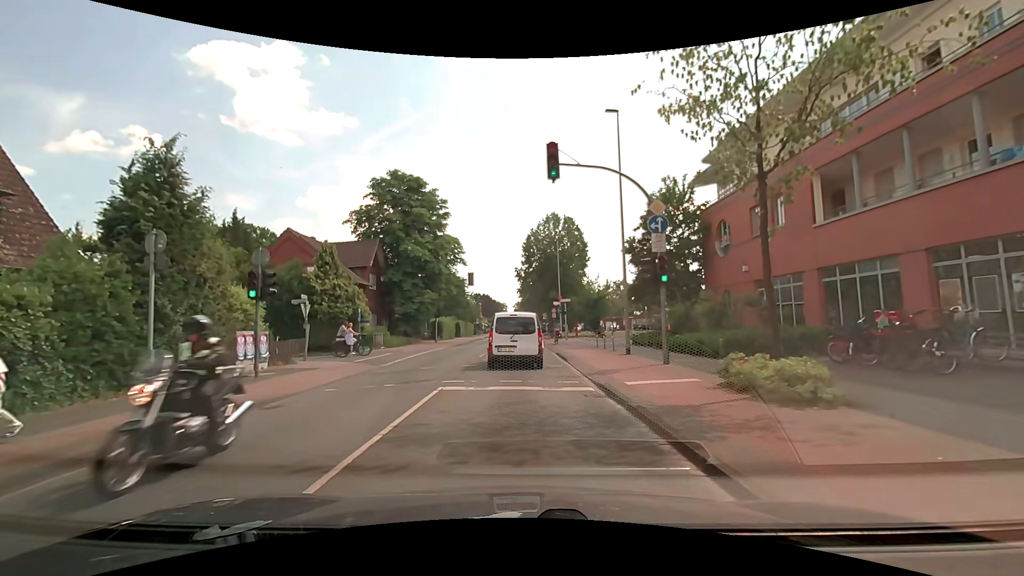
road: tertiary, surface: asphalt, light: Day
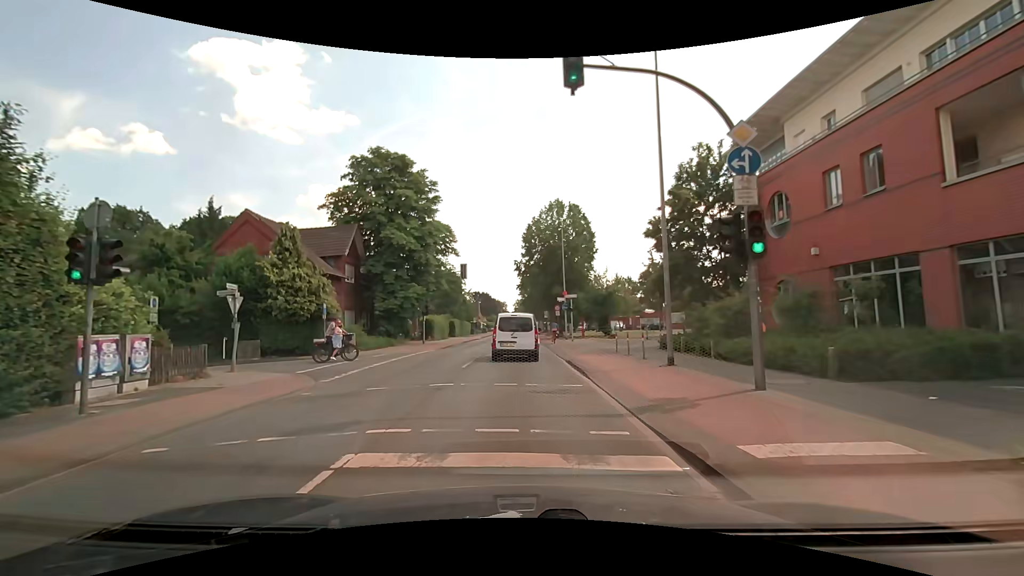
(+0.1, +6.0) m; 0°
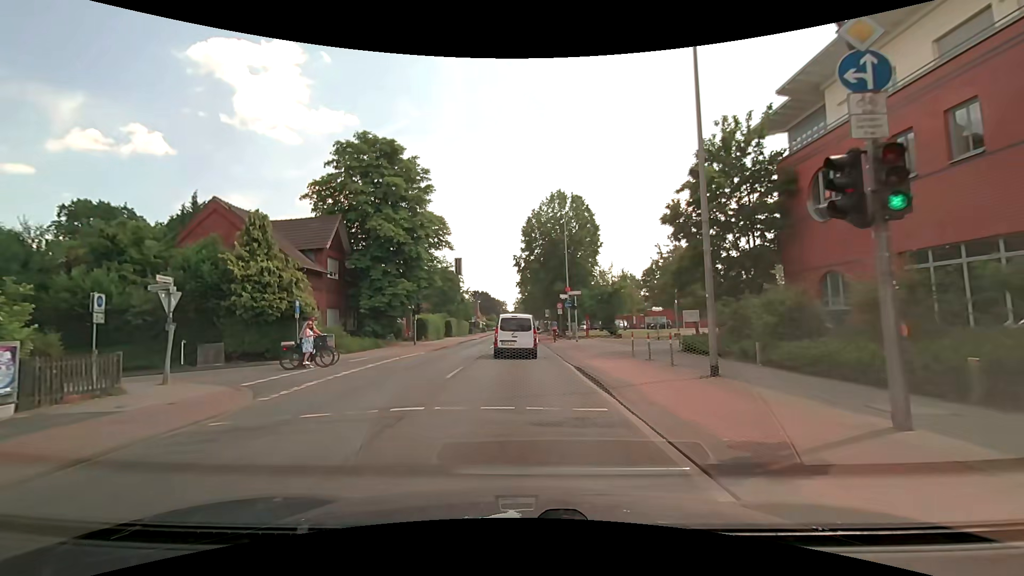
(+0.1, +3.4) m; +2°
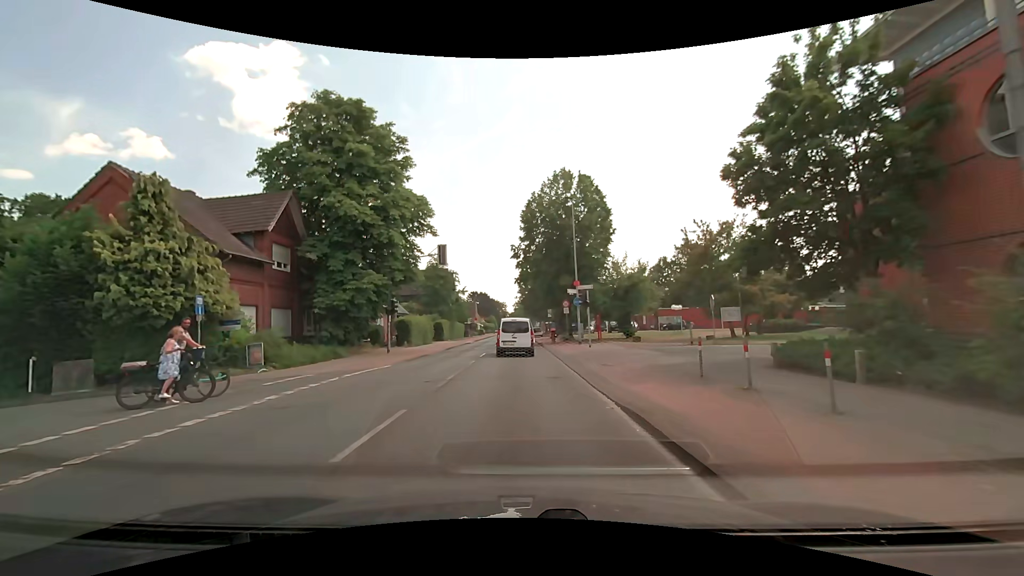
(-0.1, +7.5) m; -2°
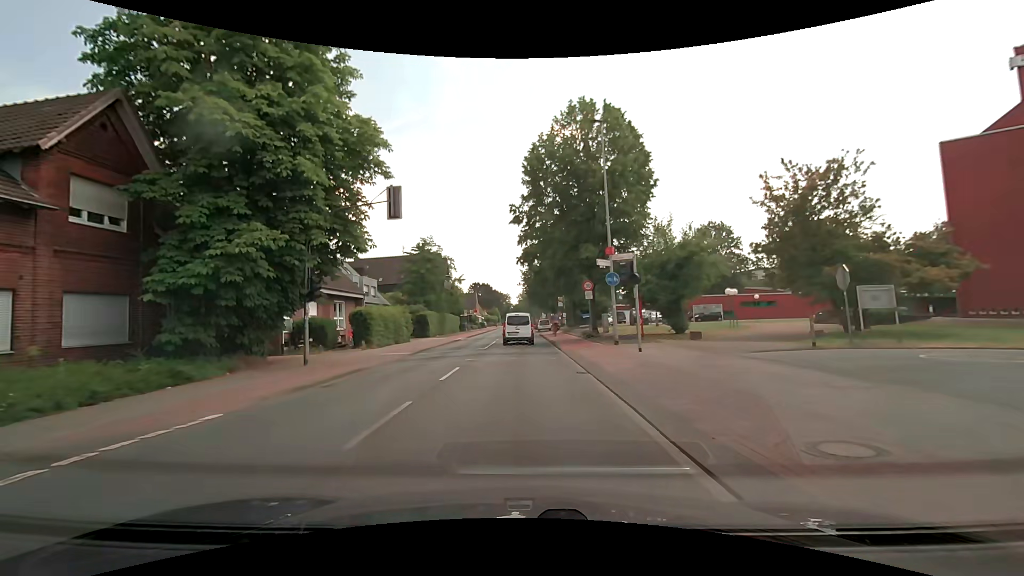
(+0.2, +12.2) m; +1°
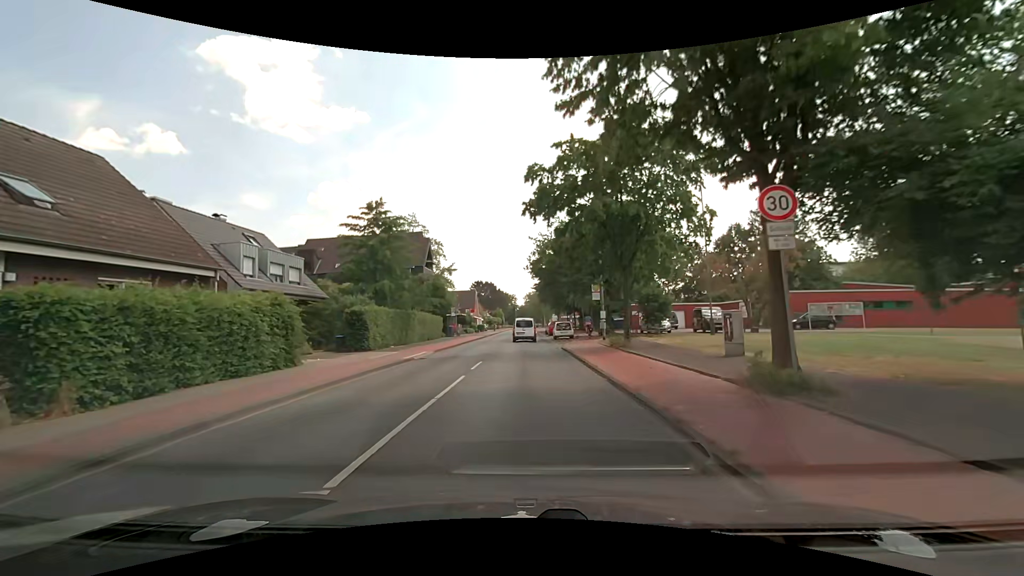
(-0.5, +21.2) m; -1°
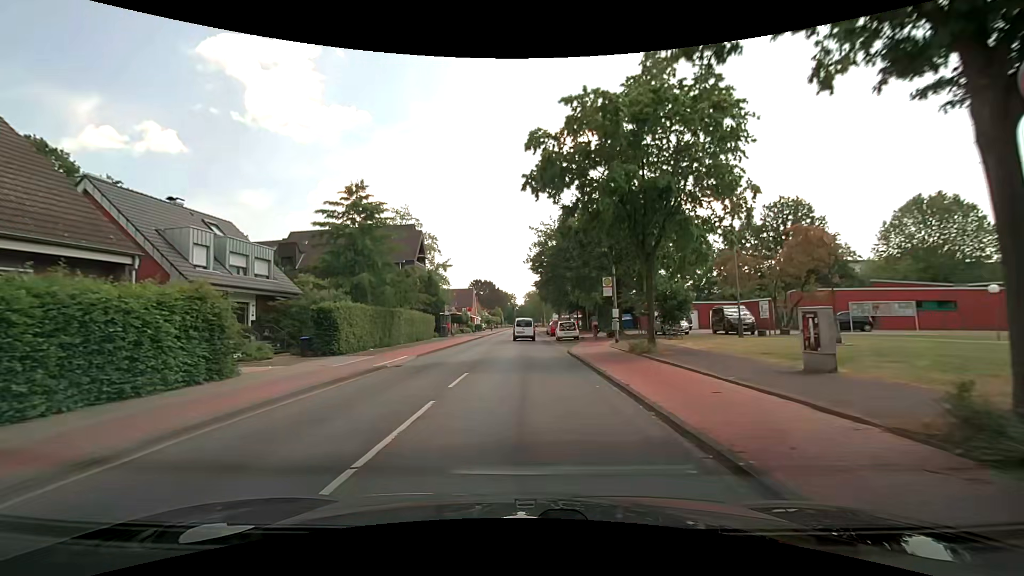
(0.0, +4.4) m; 0°
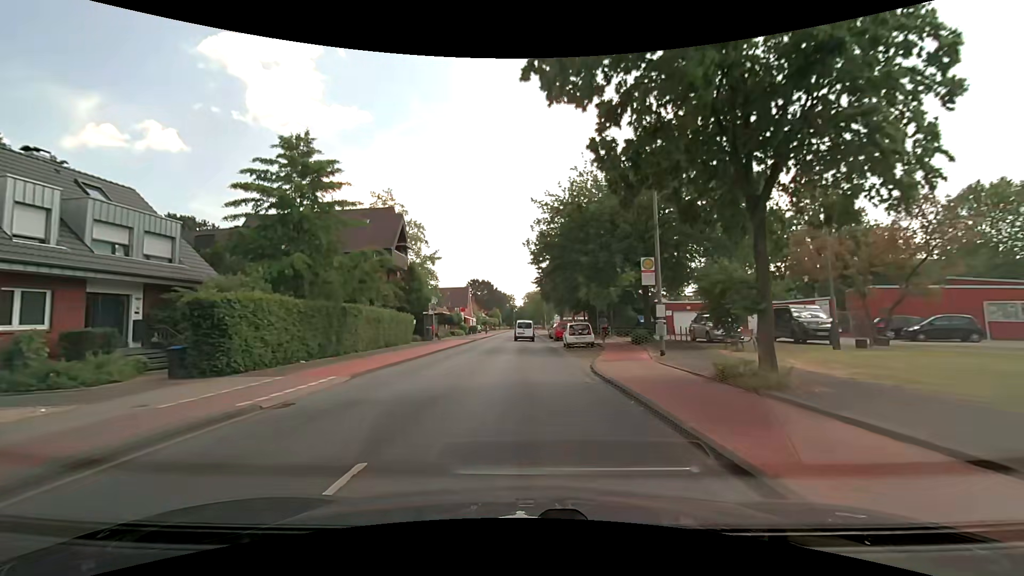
(0.0, +8.8) m; 0°
(0, +10) (0, +20) (0, +30) (0, +40) (0, +50) (0, +60) (0, +70) (0, +80) (0, +90) (+1, +100) m
